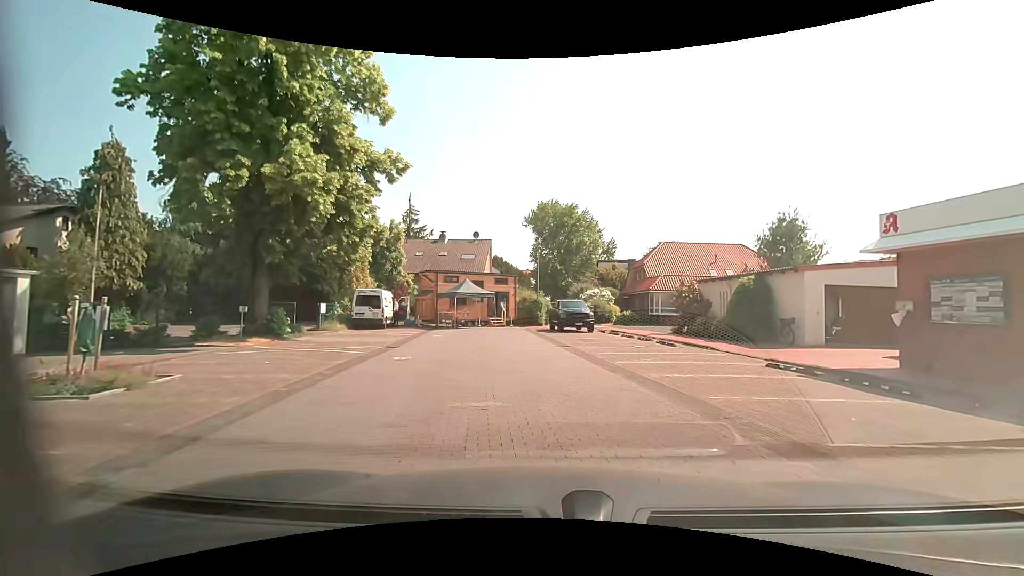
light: Day
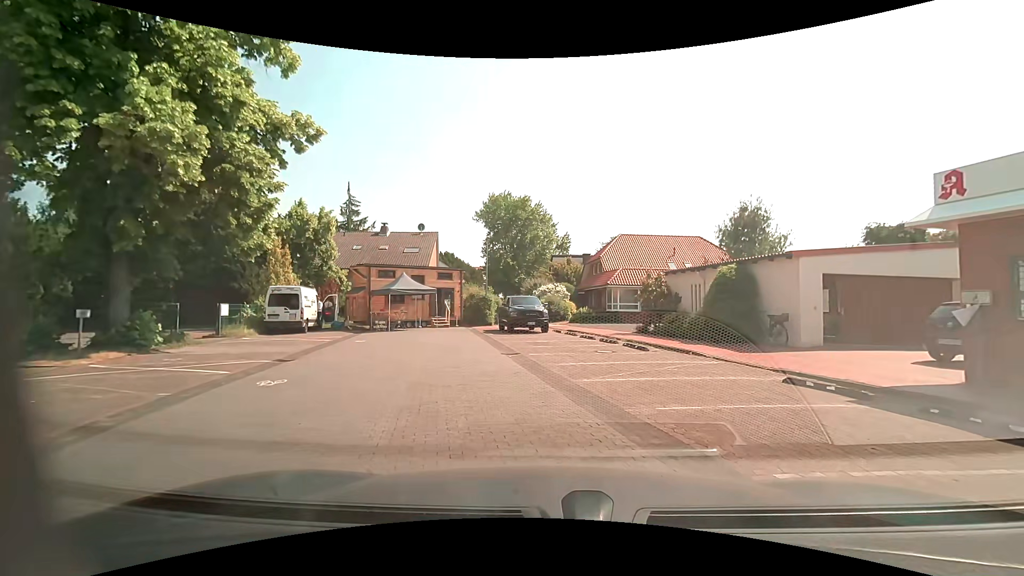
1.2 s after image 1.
(+0.2, +4.0) m; +6°
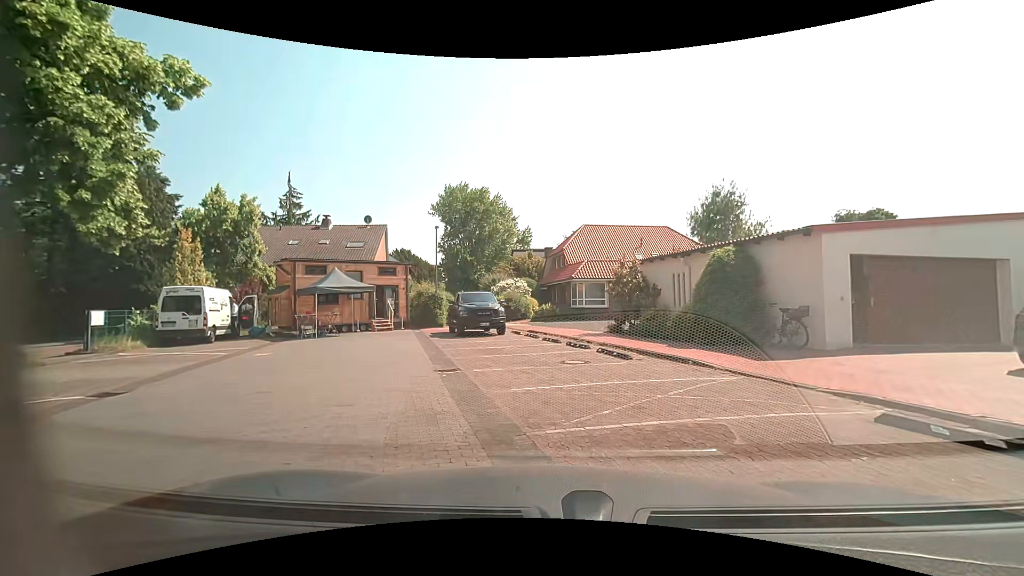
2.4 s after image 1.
(+0.1, +4.0) m; +3°
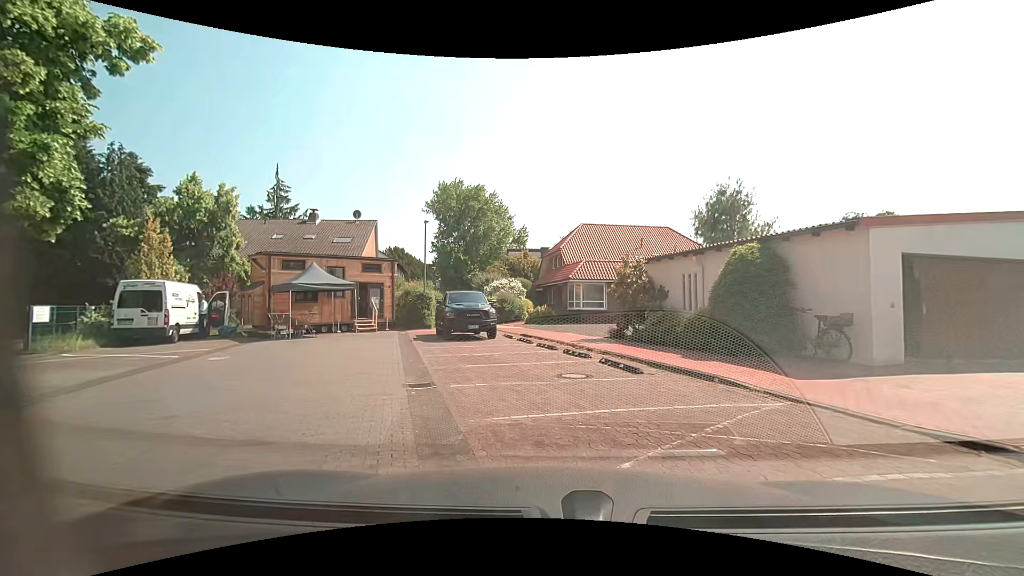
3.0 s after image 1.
(0.0, +1.9) m; +1°
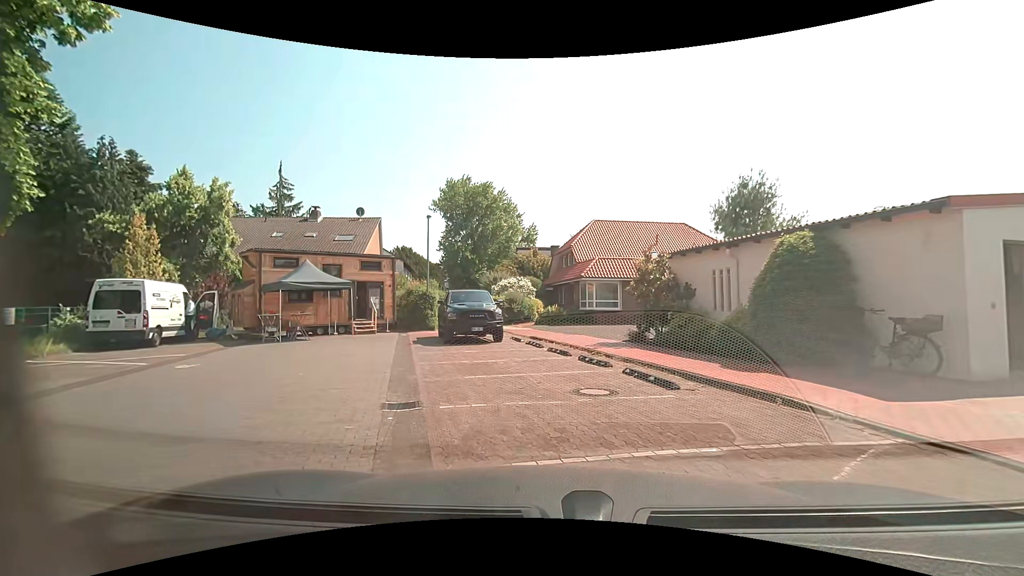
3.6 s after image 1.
(0.0, +1.8) m; -2°
